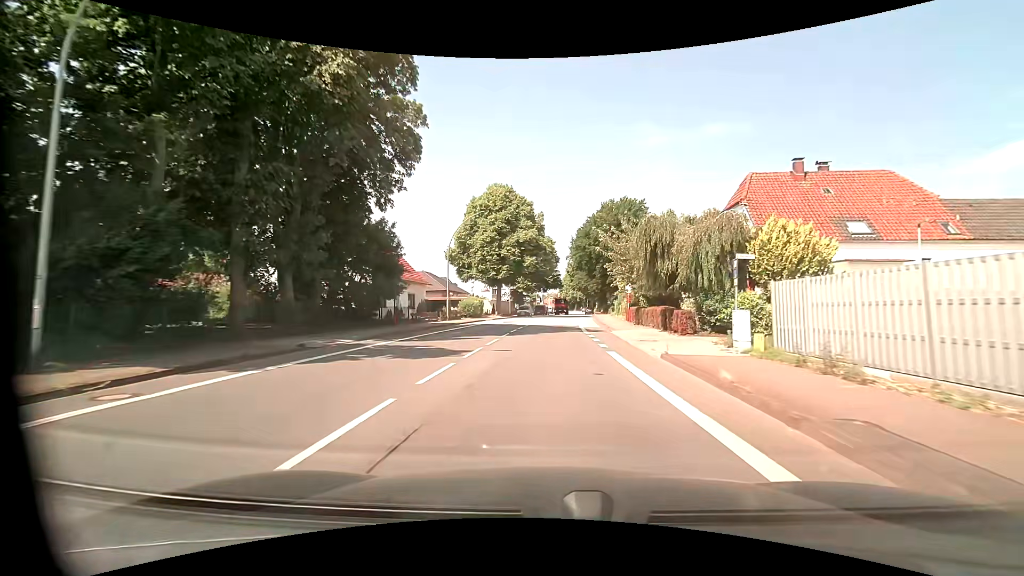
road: primary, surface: asphalt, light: Day
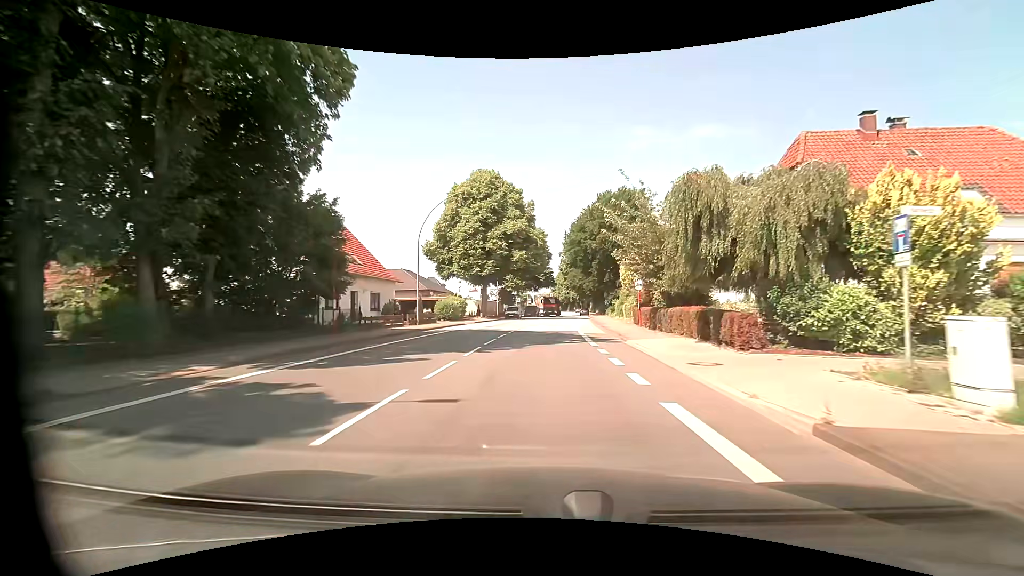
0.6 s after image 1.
(+0.1, +8.0) m; +1°
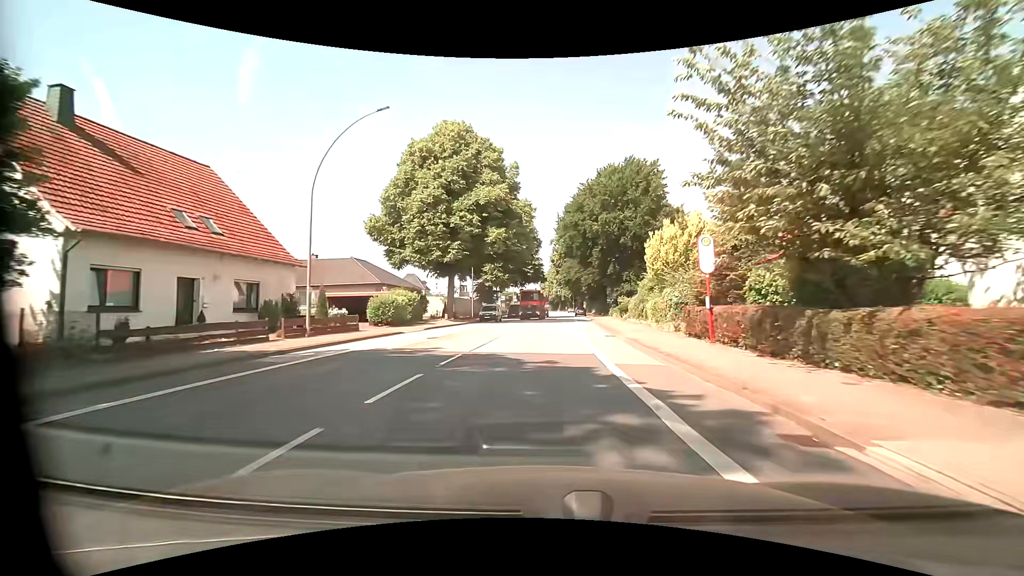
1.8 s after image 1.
(+0.1, +16.1) m; +1°
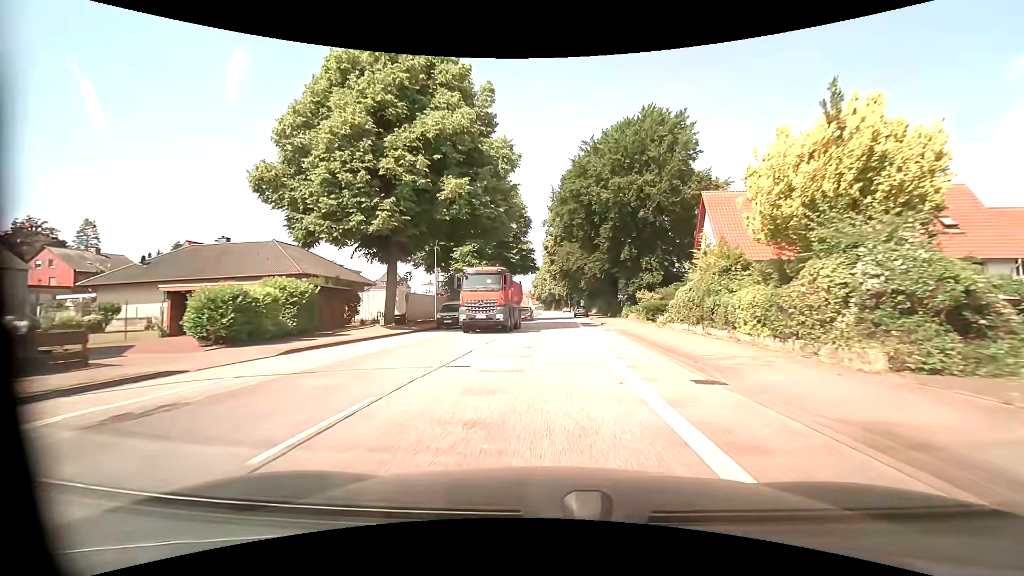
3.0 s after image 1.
(+0.2, +16.1) m; +1°
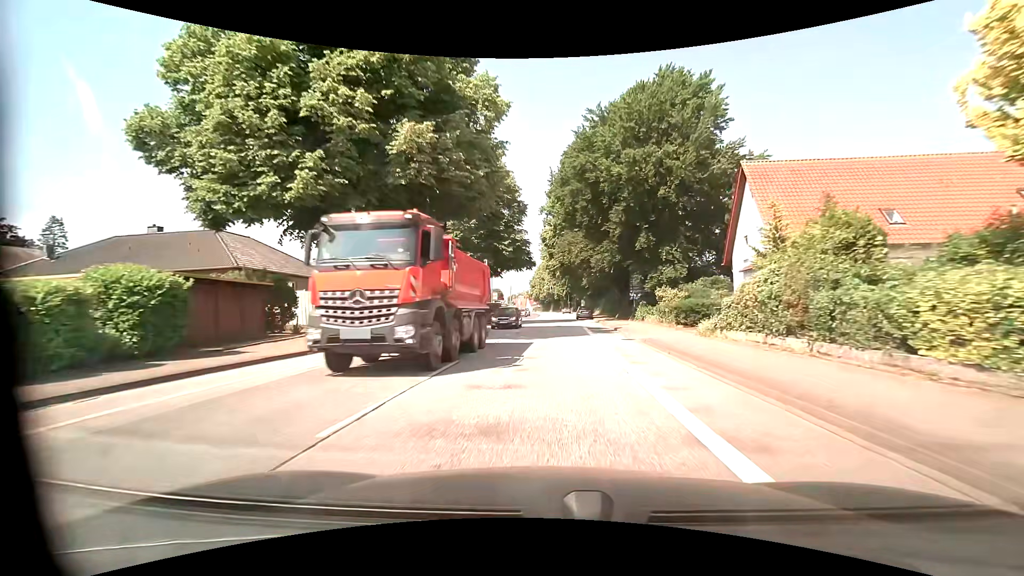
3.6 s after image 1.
(0.0, +8.1) m; 0°
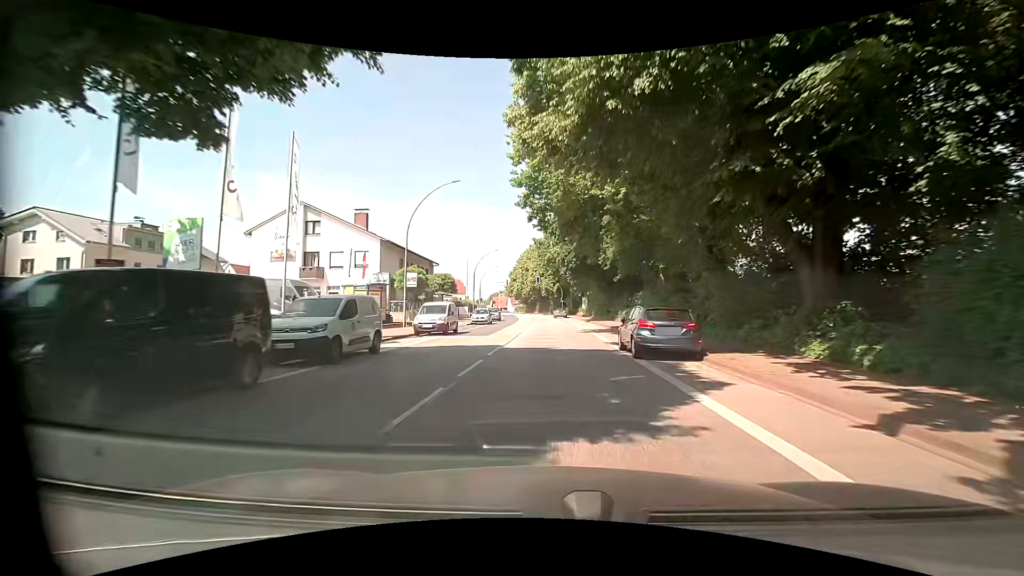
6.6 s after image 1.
(+0.5, +40.3) m; +1°
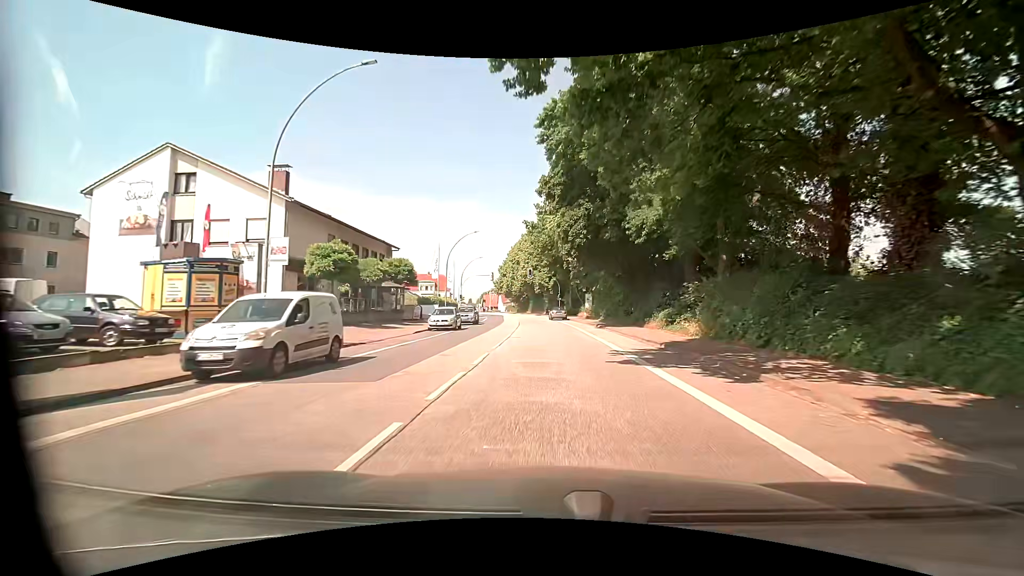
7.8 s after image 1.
(+0.2, +16.1) m; +1°
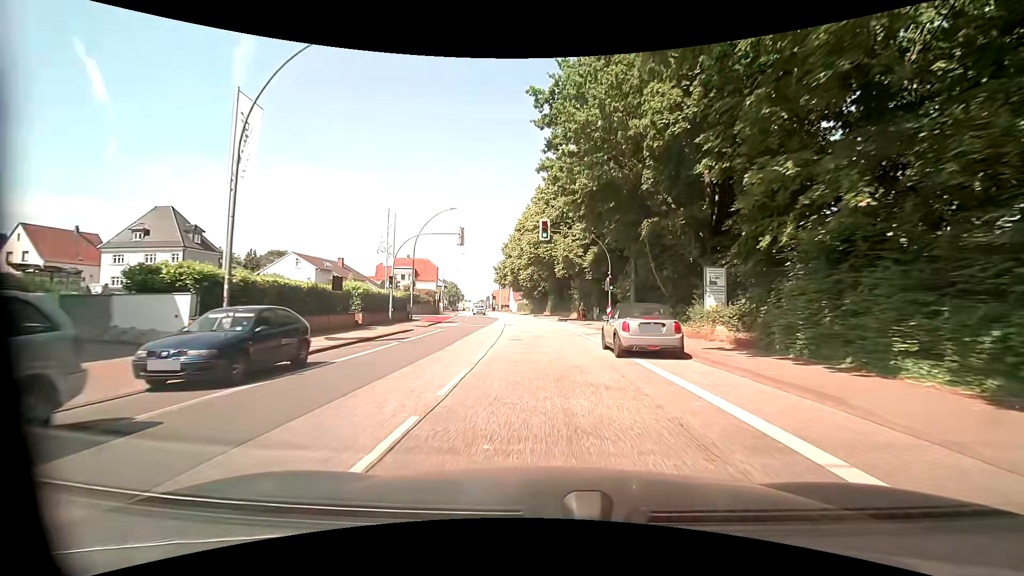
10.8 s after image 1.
(-0.2, +40.4) m; -2°
(0, +10) (0, +20) (-1, +30) (-2, +40) (-3, +50) (-4, +60) (-5, +70) (-7, +80) (-8, +89) (-10, +99) m
